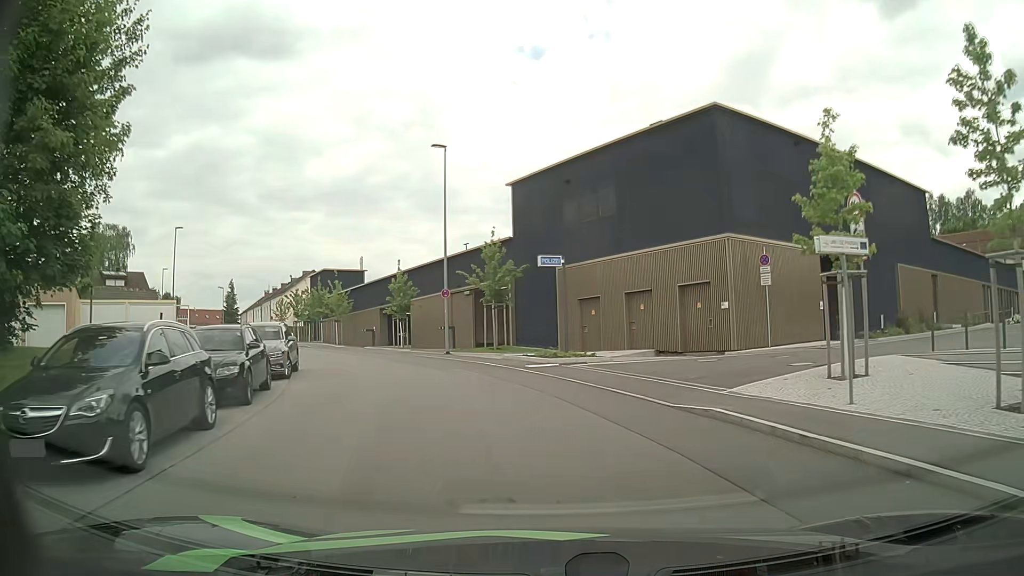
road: residential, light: Day
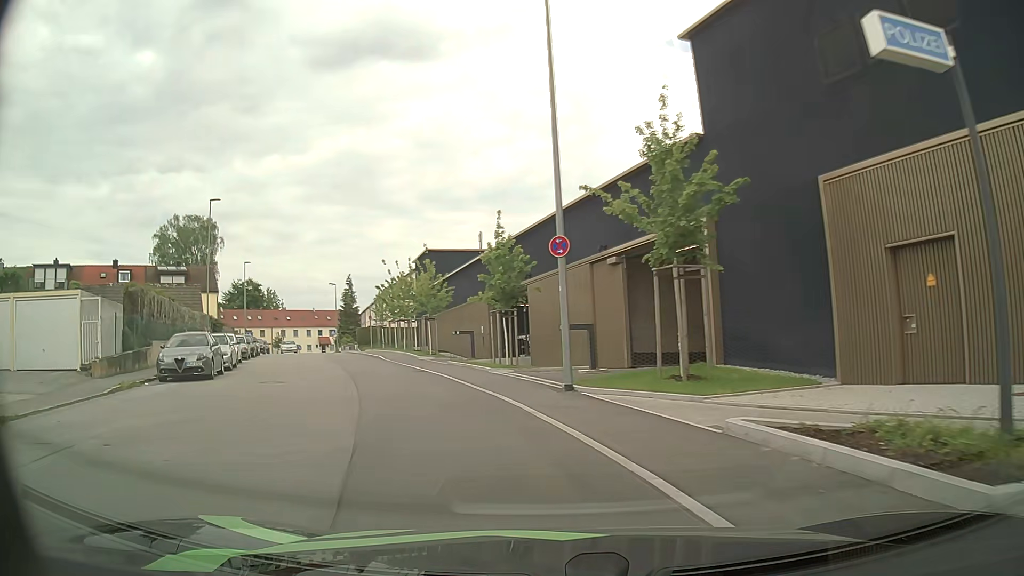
(-1.5, +18.6) m; -14°
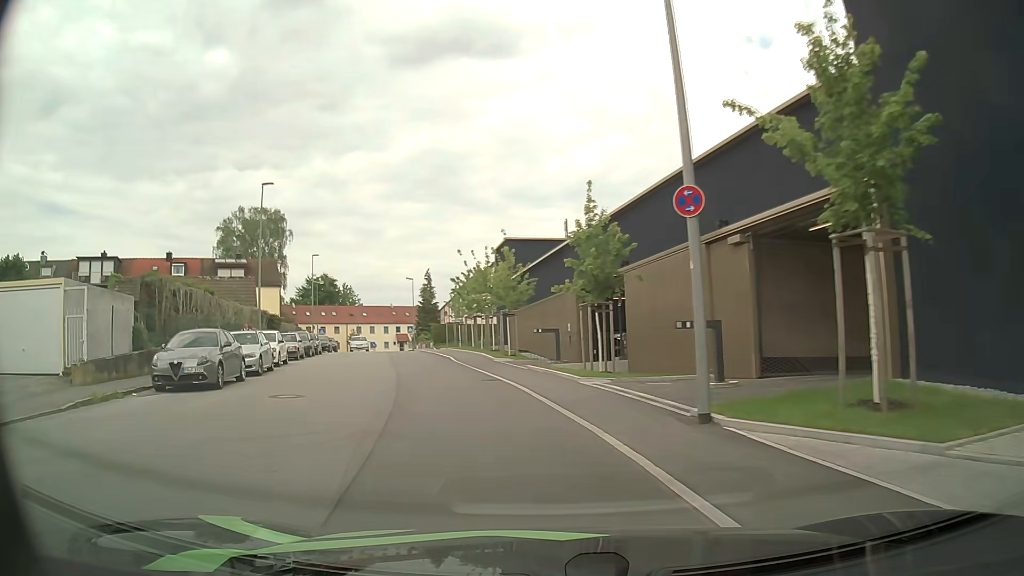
(-0.3, +4.7) m; -7°
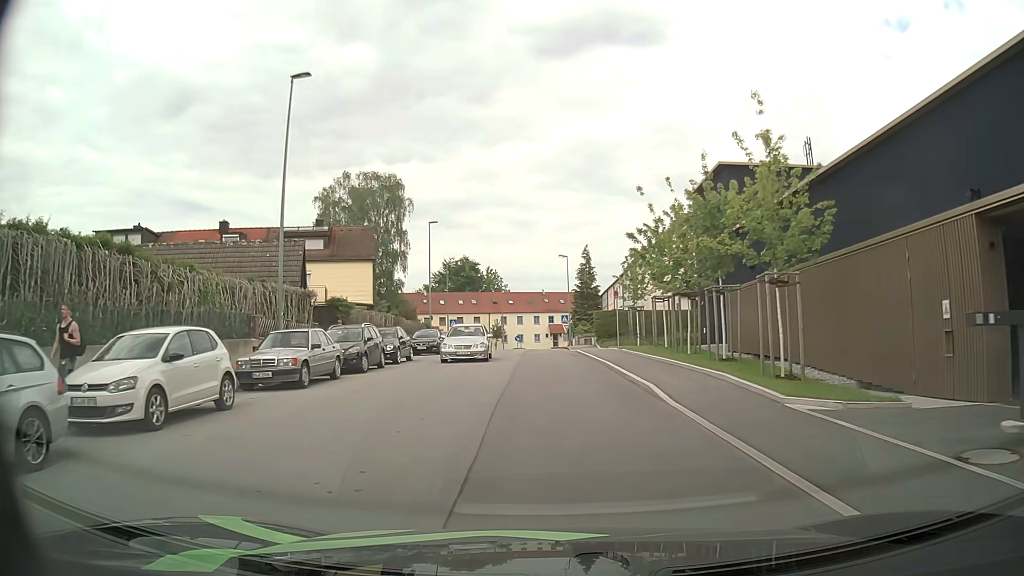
(-3.2, +18.3) m; -14°
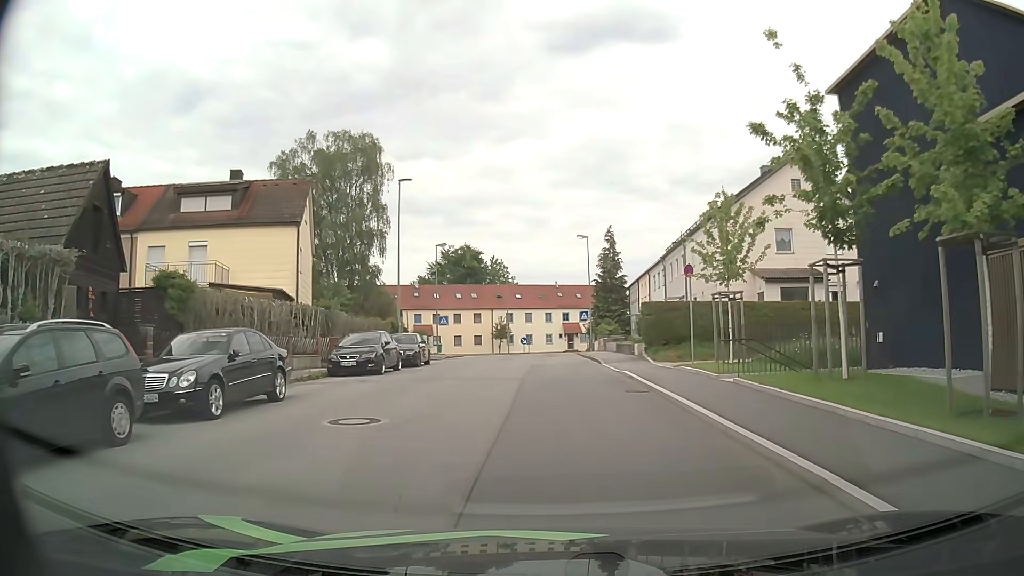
(-0.2, +15.5) m; -1°
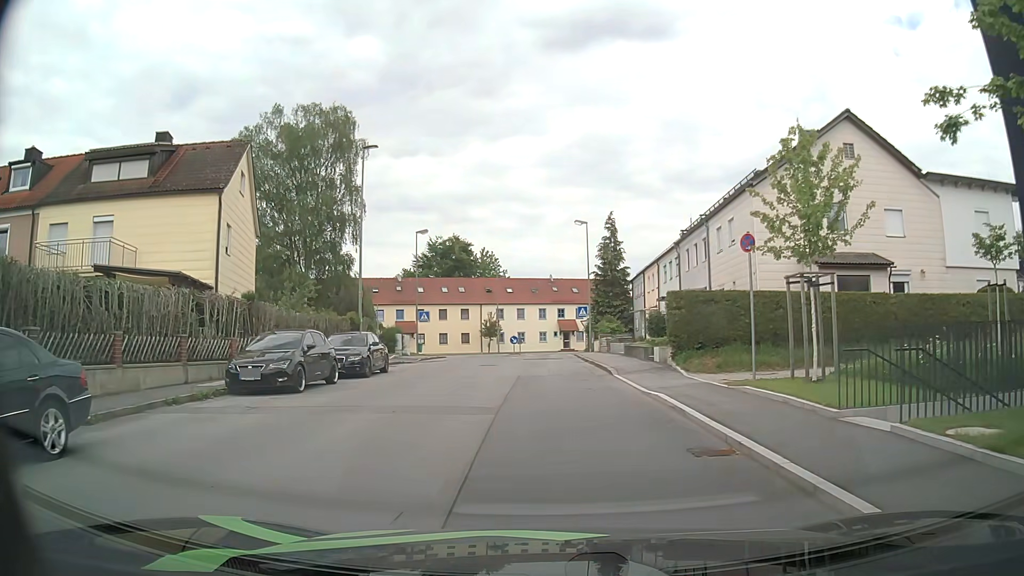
(0.0, +6.8) m; 0°
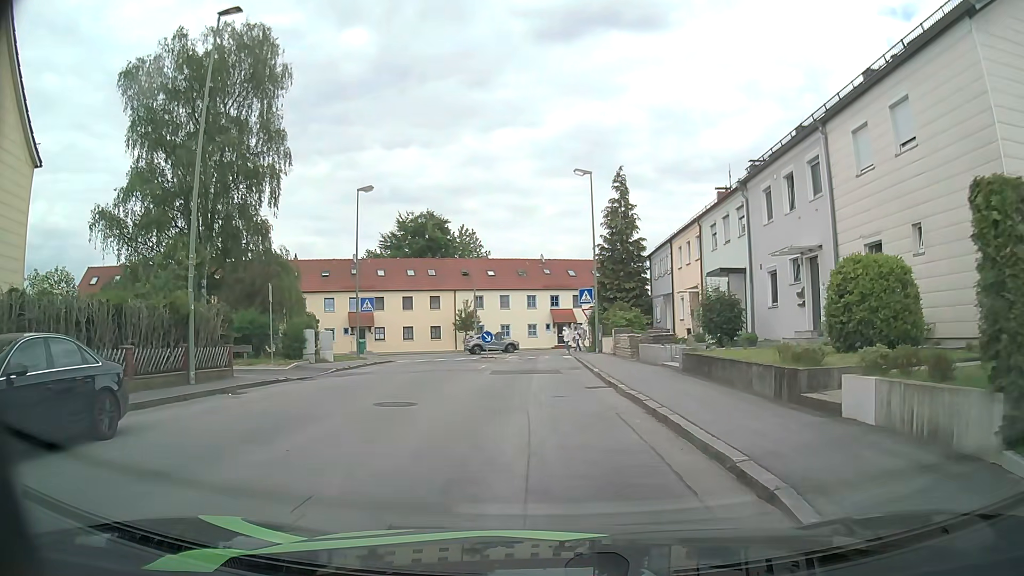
(+0.2, +14.9) m; +1°
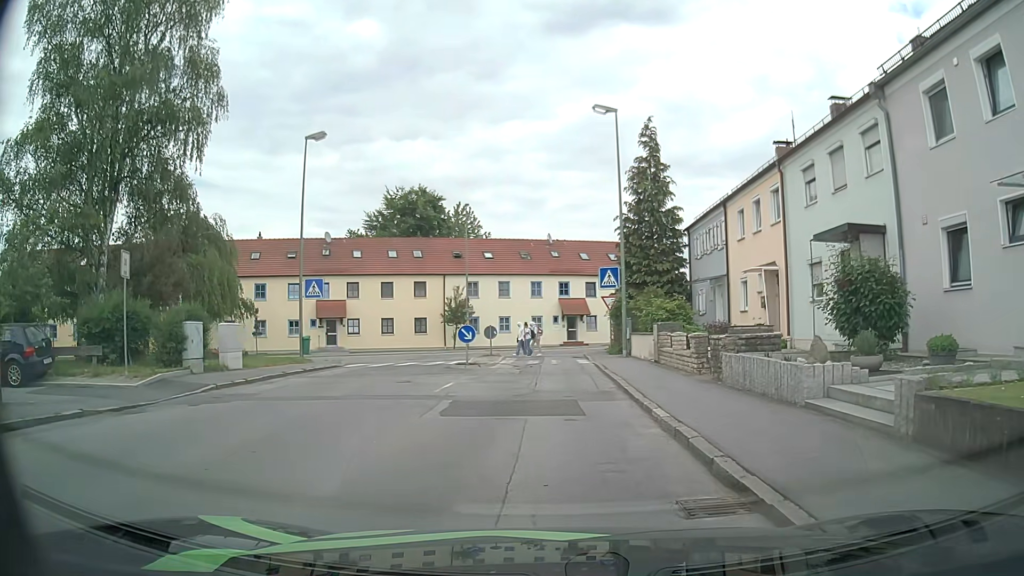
(0.0, +10.3) m; -1°
